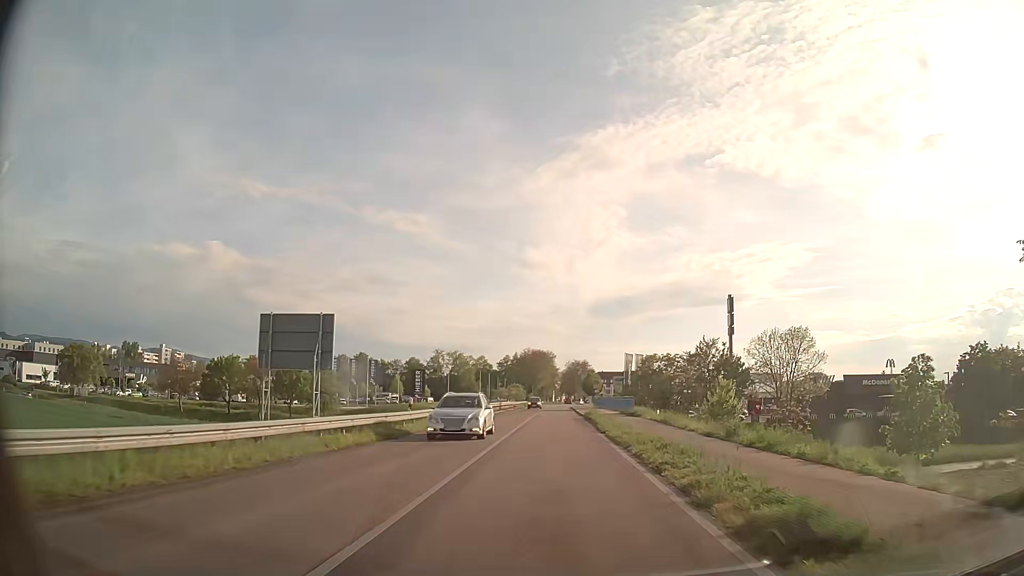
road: tertiary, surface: asphalt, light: Day
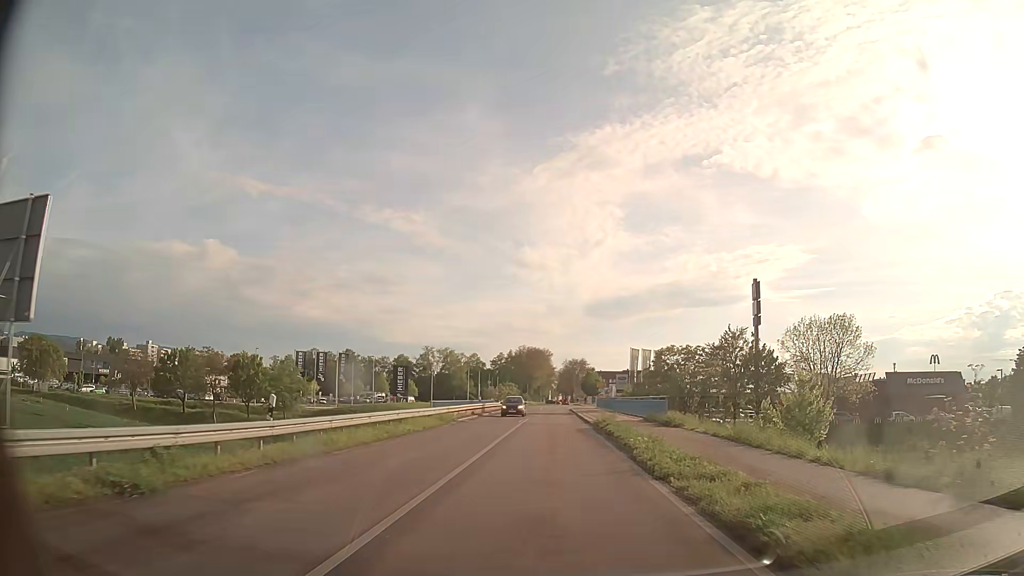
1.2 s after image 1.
(0.0, +13.8) m; 0°
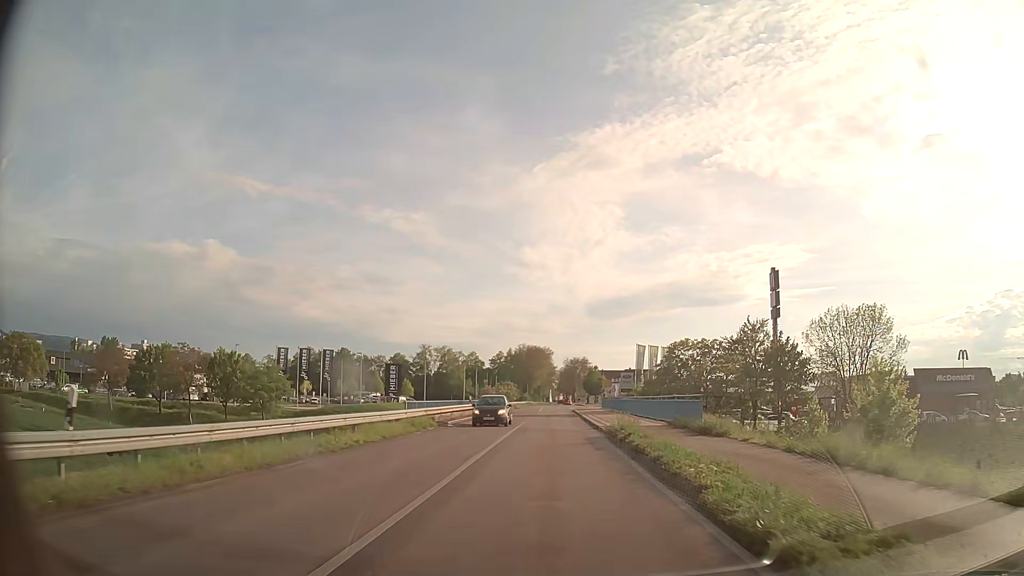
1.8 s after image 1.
(0.0, +6.8) m; 0°
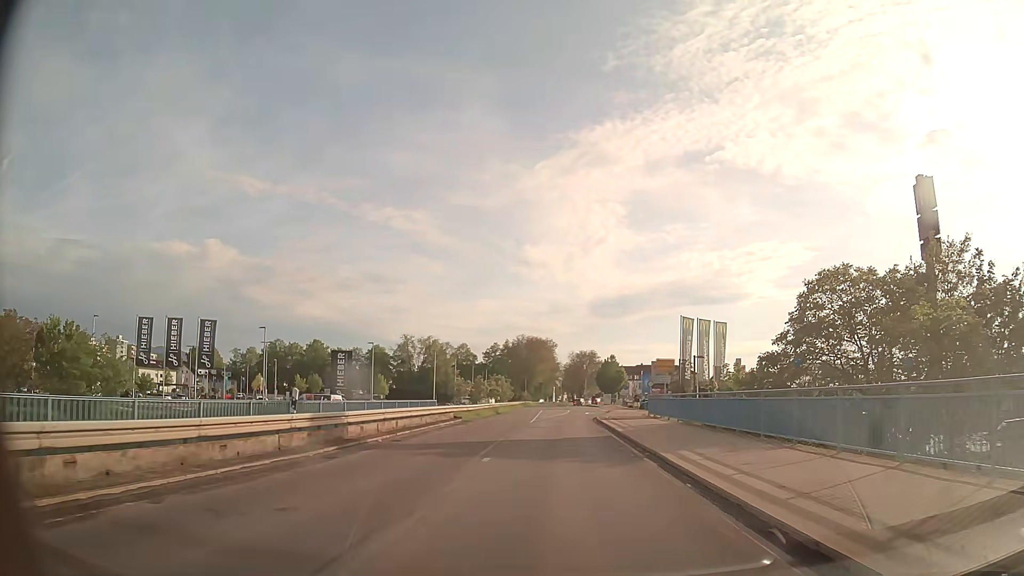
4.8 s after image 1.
(-0.1, +32.9) m; 0°
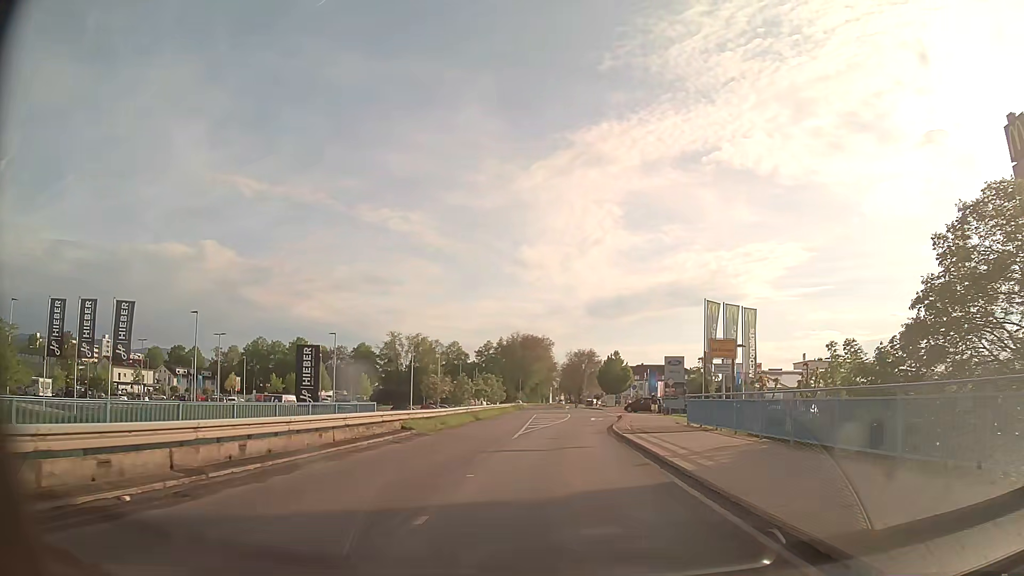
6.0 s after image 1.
(+0.1, +12.1) m; 0°
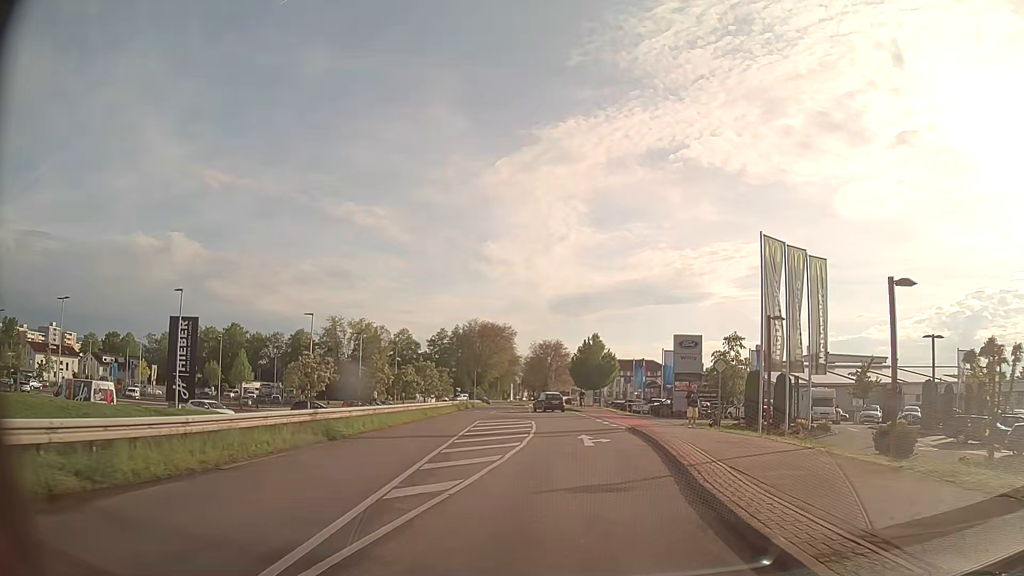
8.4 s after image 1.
(+0.5, +22.7) m; +3°
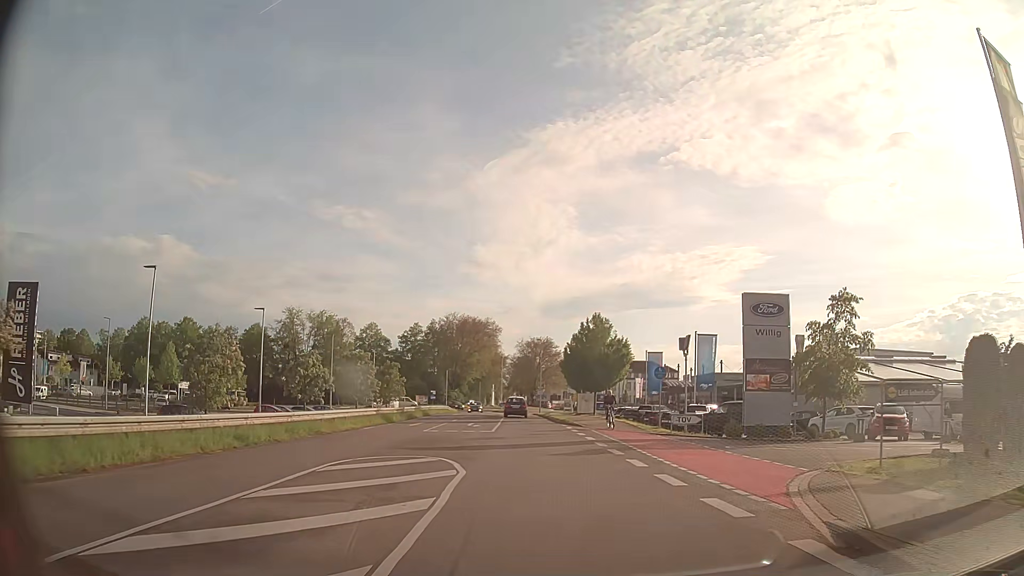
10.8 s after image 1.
(+0.6, +21.3) m; +1°
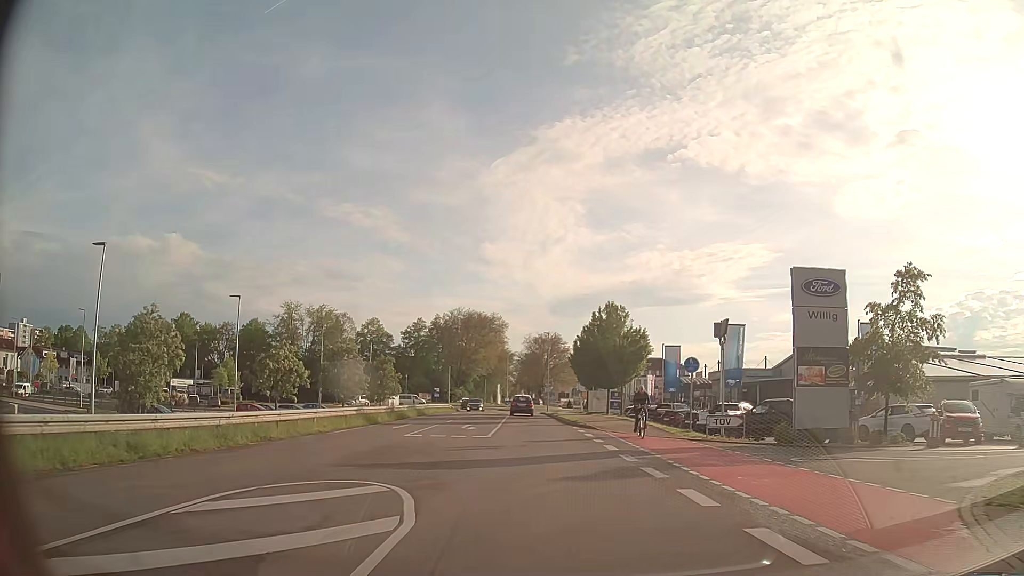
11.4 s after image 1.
(0.0, +5.2) m; -1°
(0, +10) (0, +20) (-1, +30) (-2, +40) (-2, +50) (-2, +60) (-3, +70) (-3, +80) (-3, +90) (-2, +100) m
